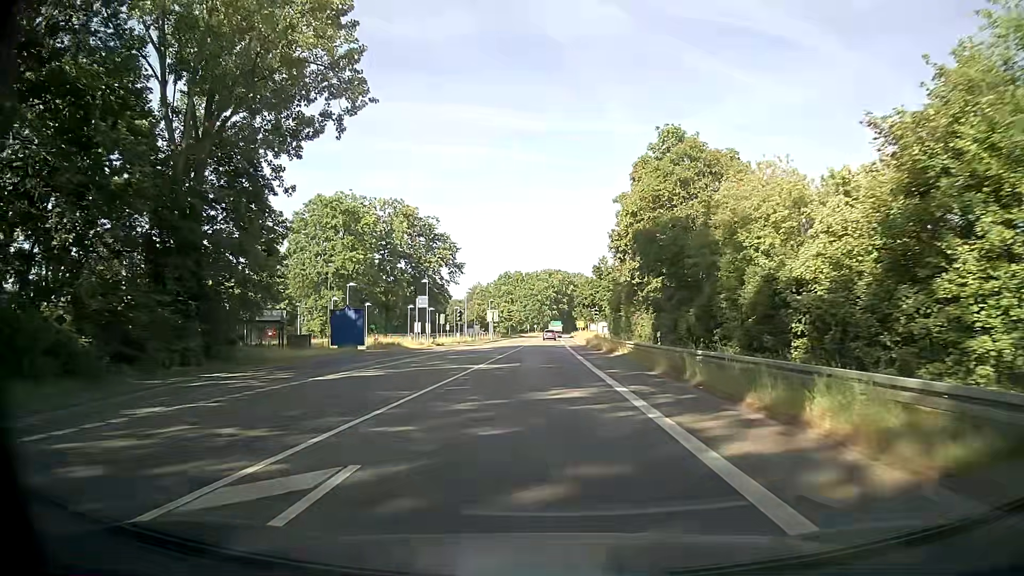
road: secondary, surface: asphalt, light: Day
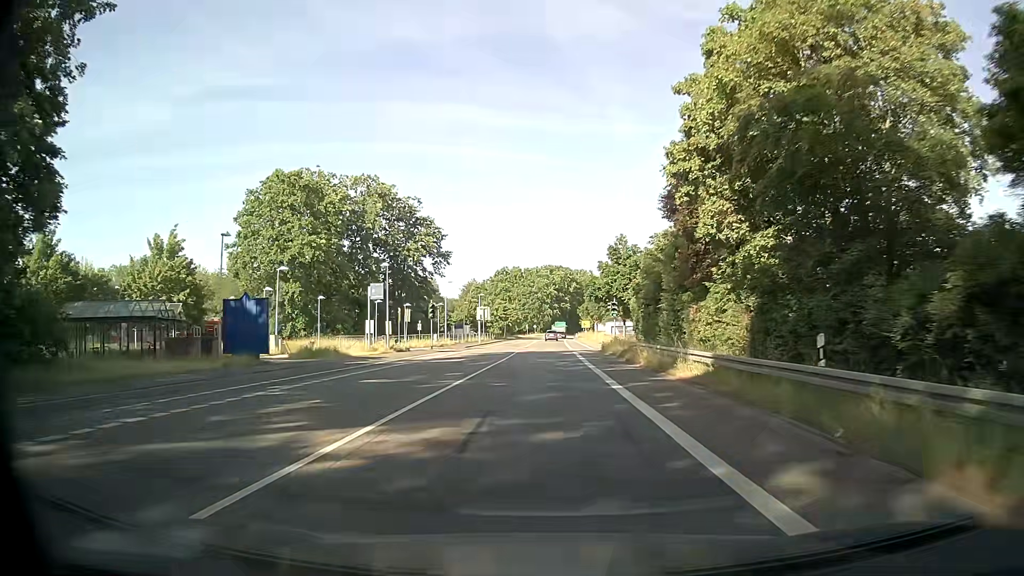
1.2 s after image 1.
(-0.1, +17.0) m; -1°
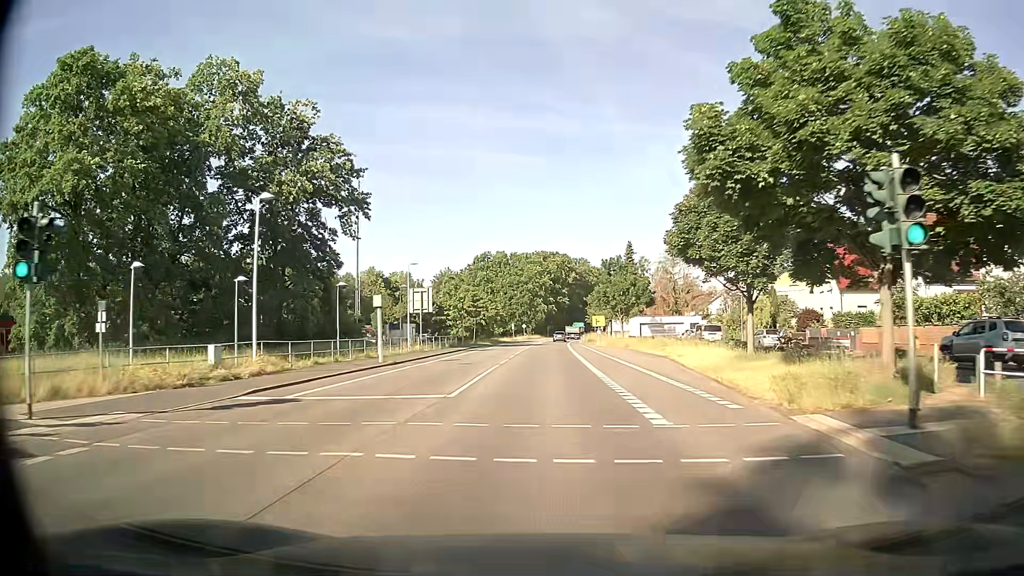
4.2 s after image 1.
(+0.5, +42.6) m; +1°
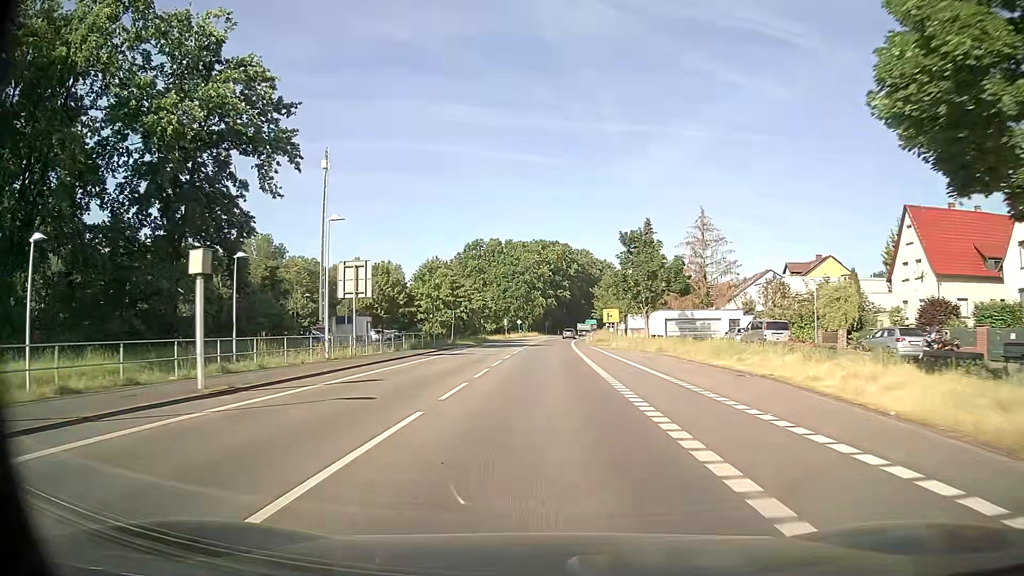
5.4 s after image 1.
(-0.1, +17.0) m; 0°
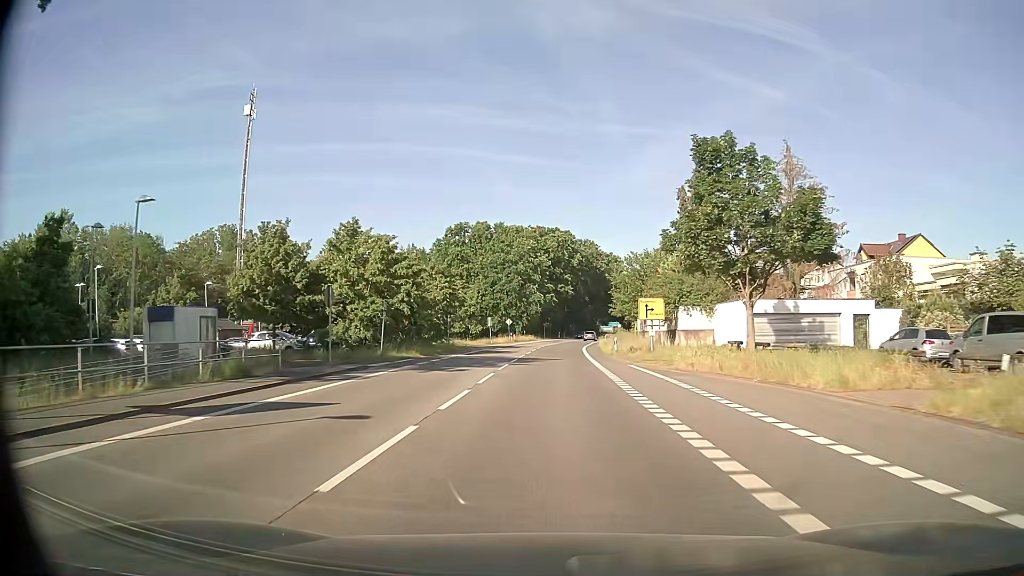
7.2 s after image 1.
(0.0, +25.6) m; 0°
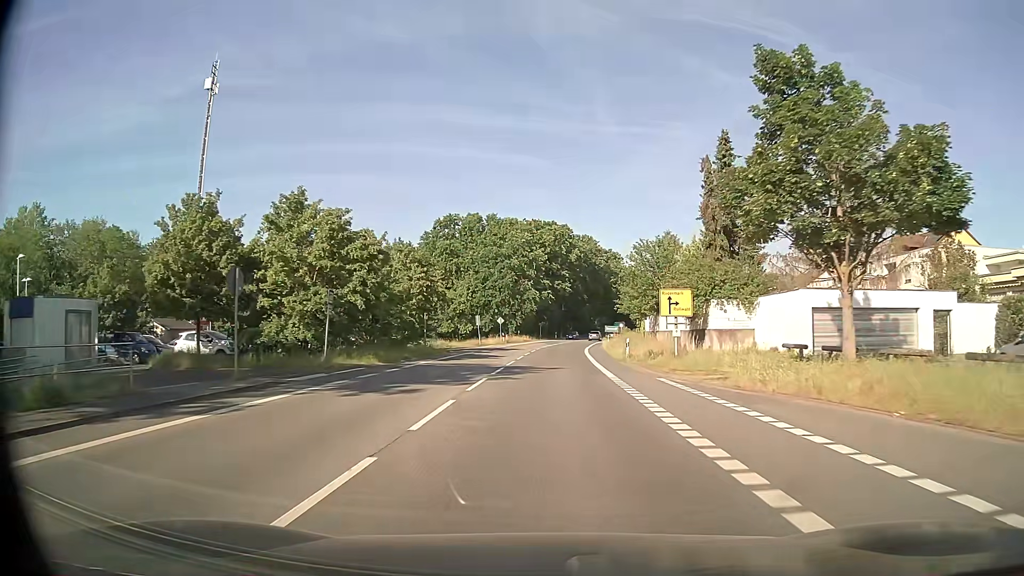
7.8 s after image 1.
(0.0, +8.5) m; 0°
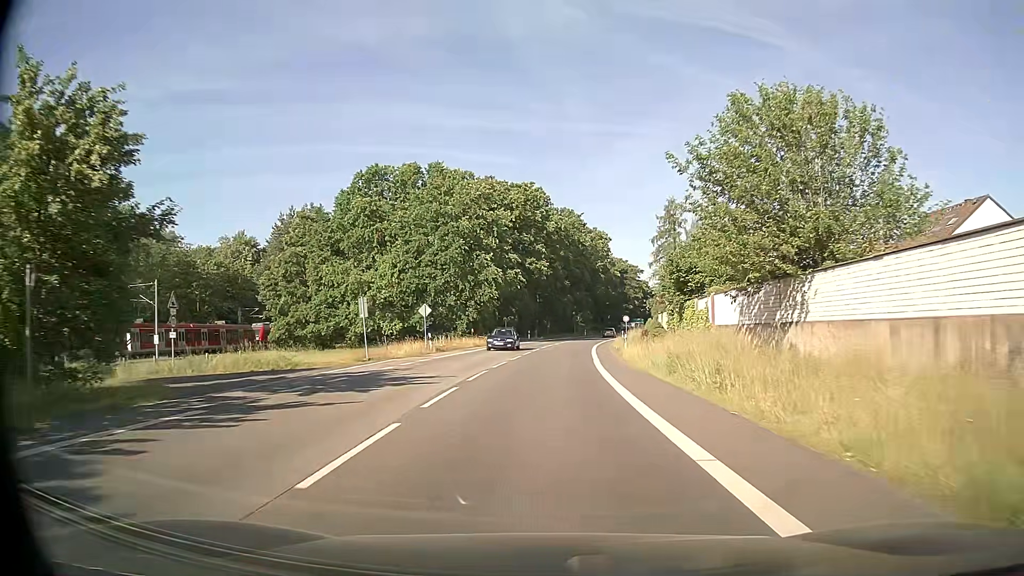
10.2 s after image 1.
(+0.6, +34.1) m; +2°
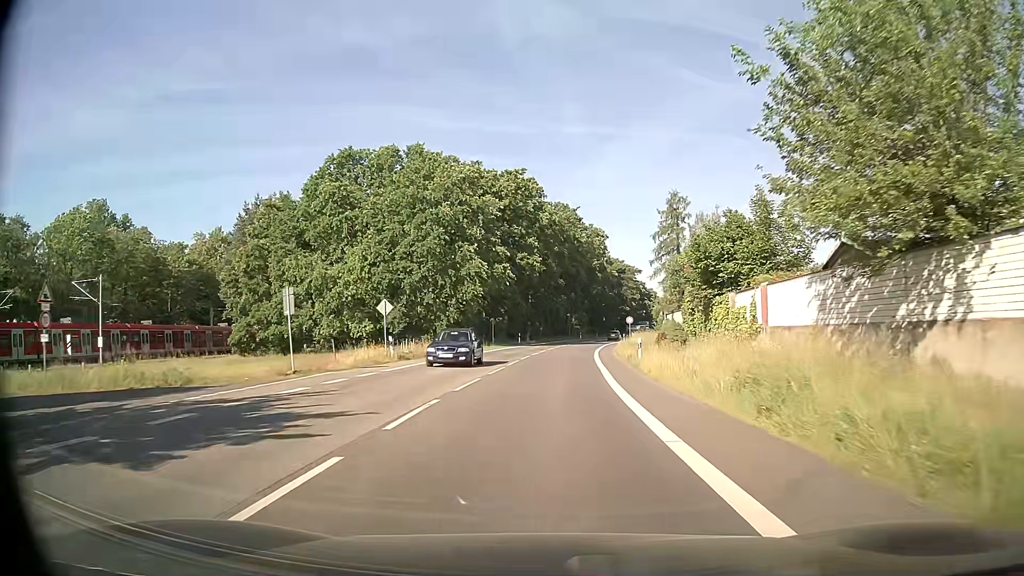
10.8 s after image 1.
(0.0, +8.6) m; +1°
